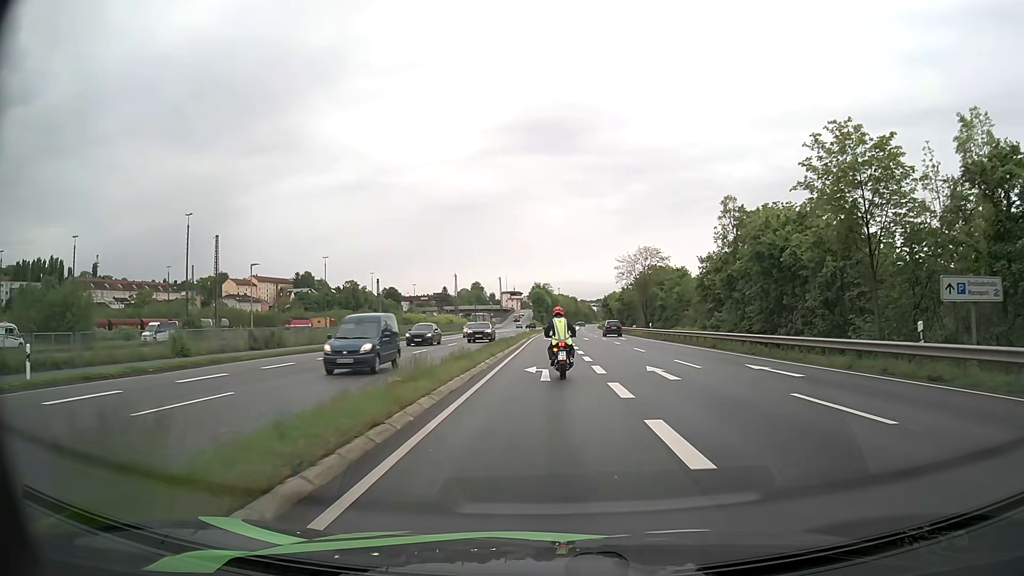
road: primary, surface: asphalt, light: Day
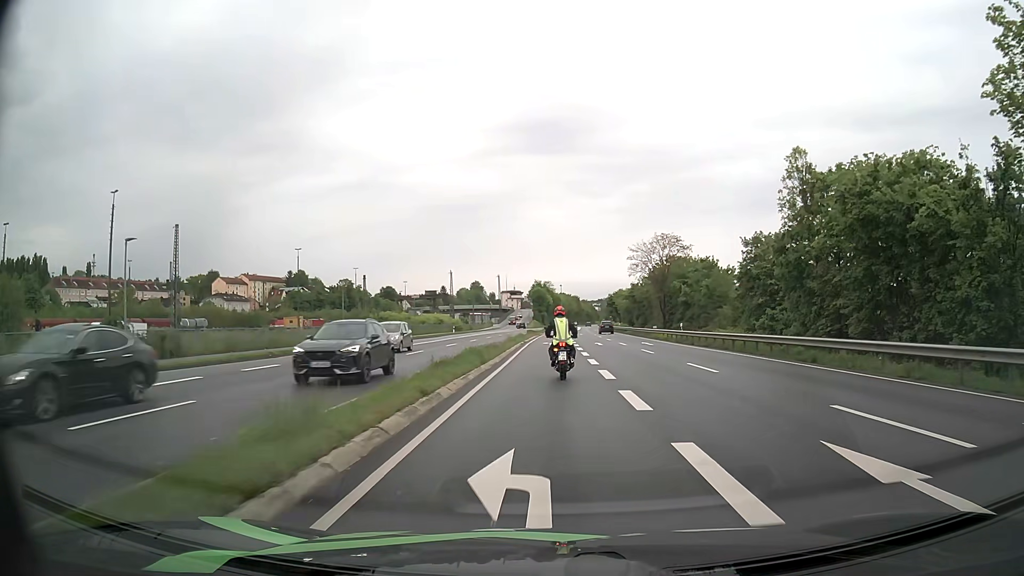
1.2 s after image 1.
(0.0, +13.8) m; 0°
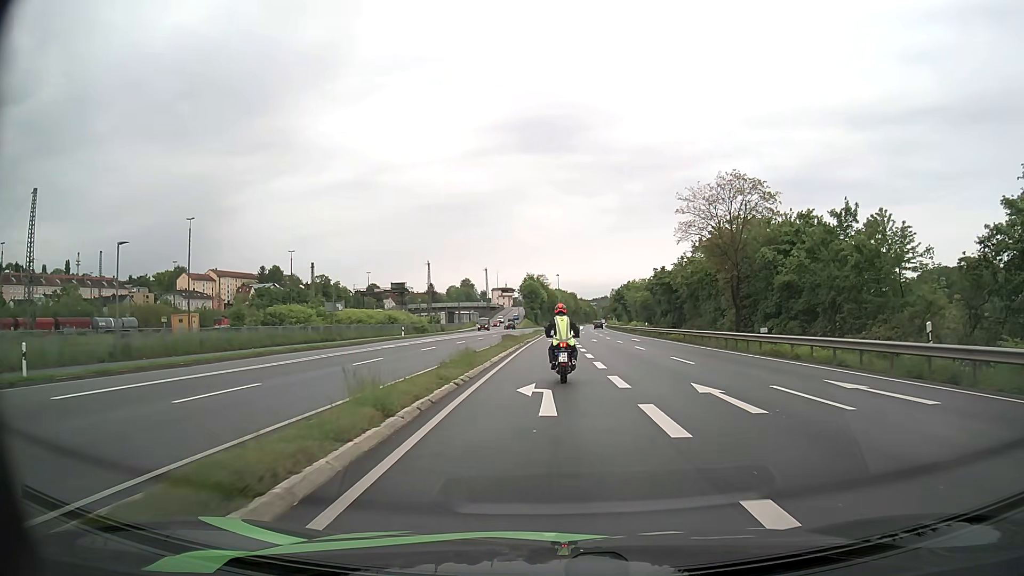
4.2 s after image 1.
(0.0, +32.5) m; 0°
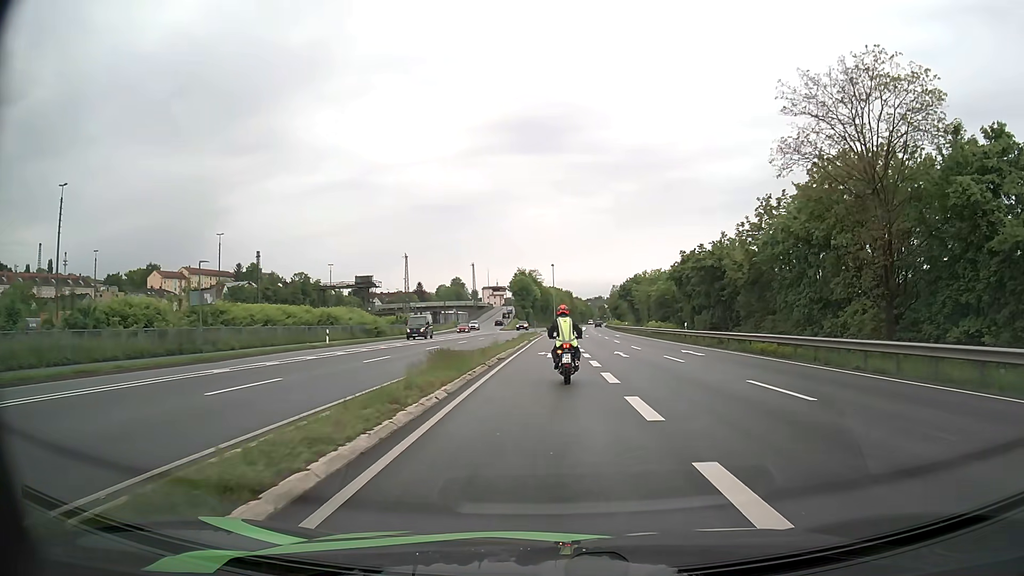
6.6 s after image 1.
(+0.1, +22.5) m; 0°
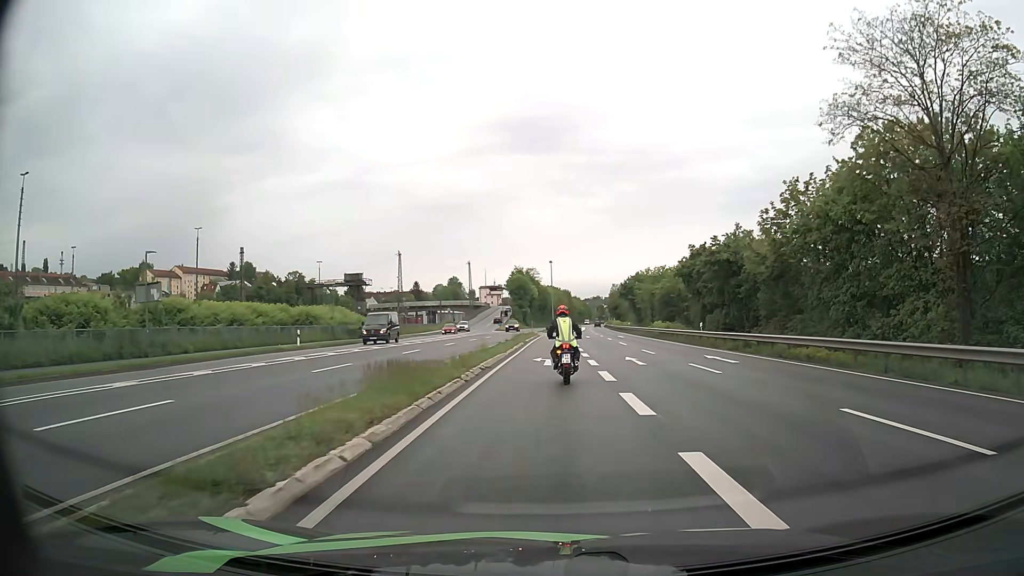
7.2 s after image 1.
(0.0, +5.4) m; 0°
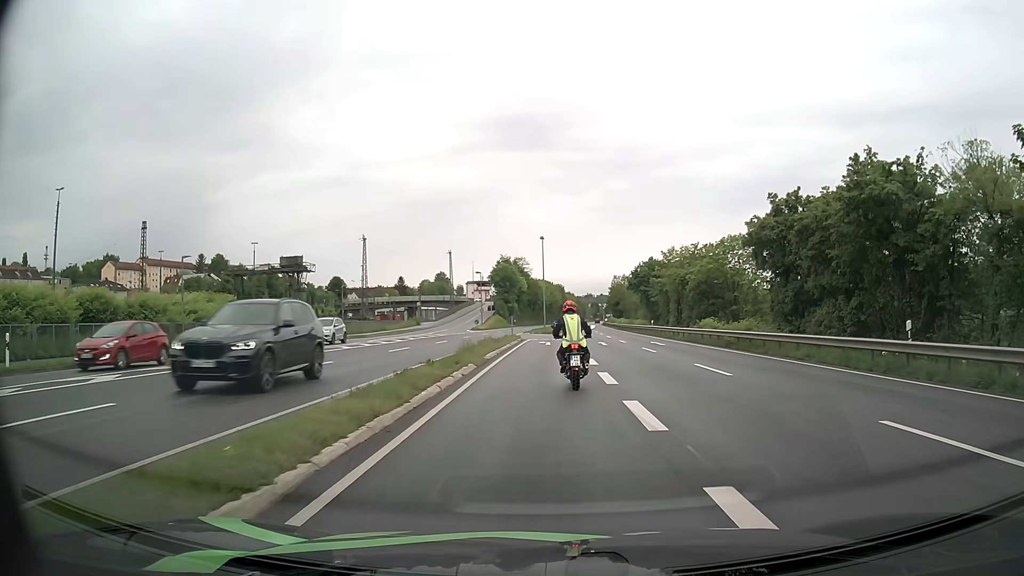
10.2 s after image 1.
(+0.2, +25.6) m; +1°
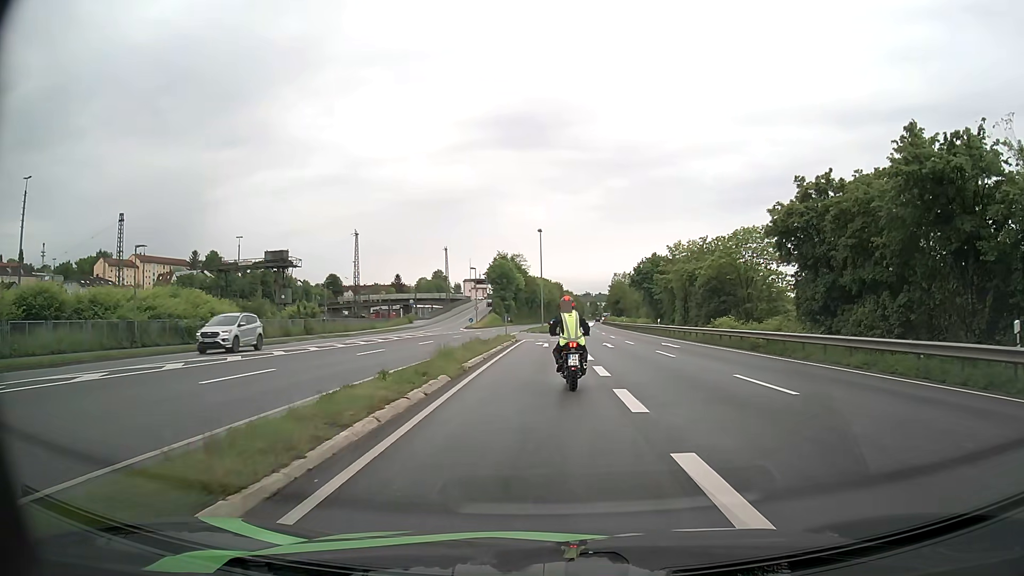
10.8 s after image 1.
(0.0, +4.6) m; +1°
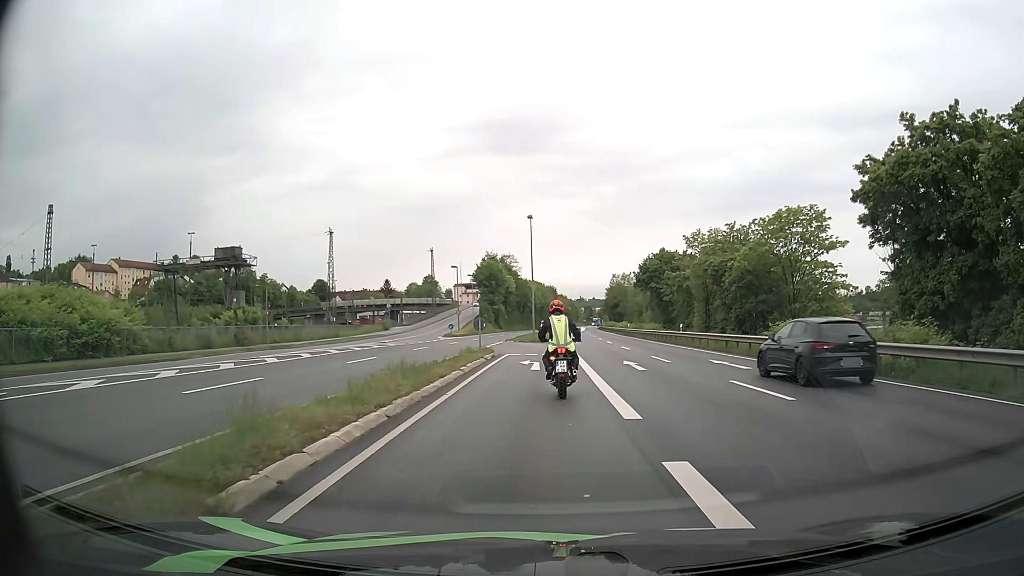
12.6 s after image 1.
(0.0, +12.1) m; +1°
(0, +10) (0, +20) (0, +30) (-1, +40) (-6, +49) (-10, +58) (-13, +68) (-14, +78) (-15, +88) (-15, +98) m
